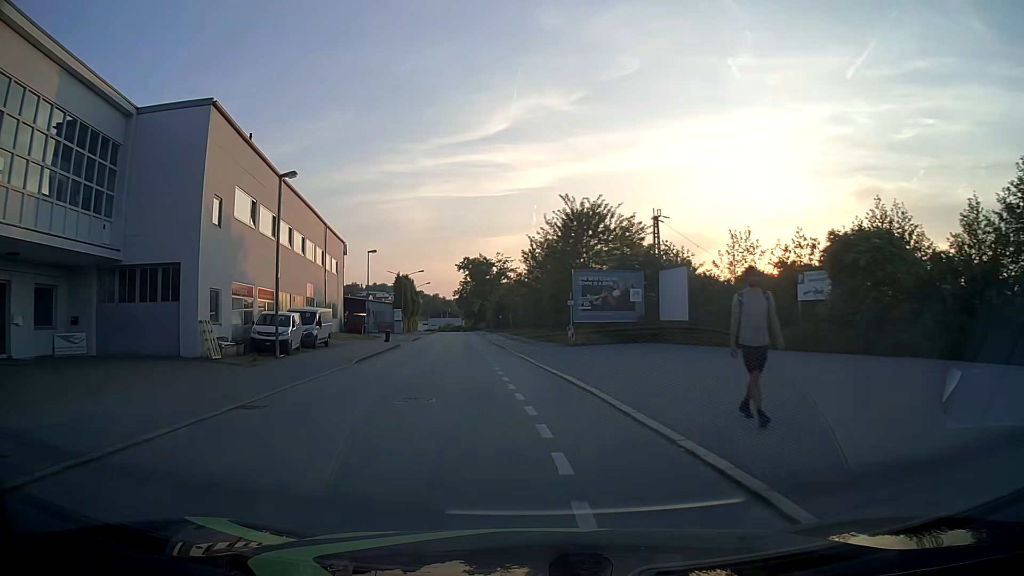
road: residential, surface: asphalt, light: Day
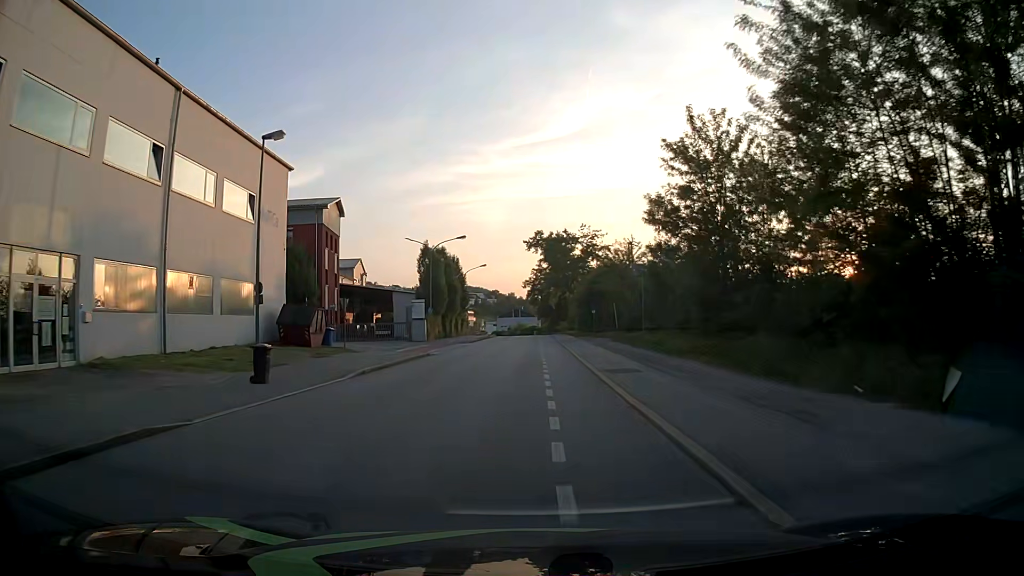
(-3.0, +37.8) m; -7°
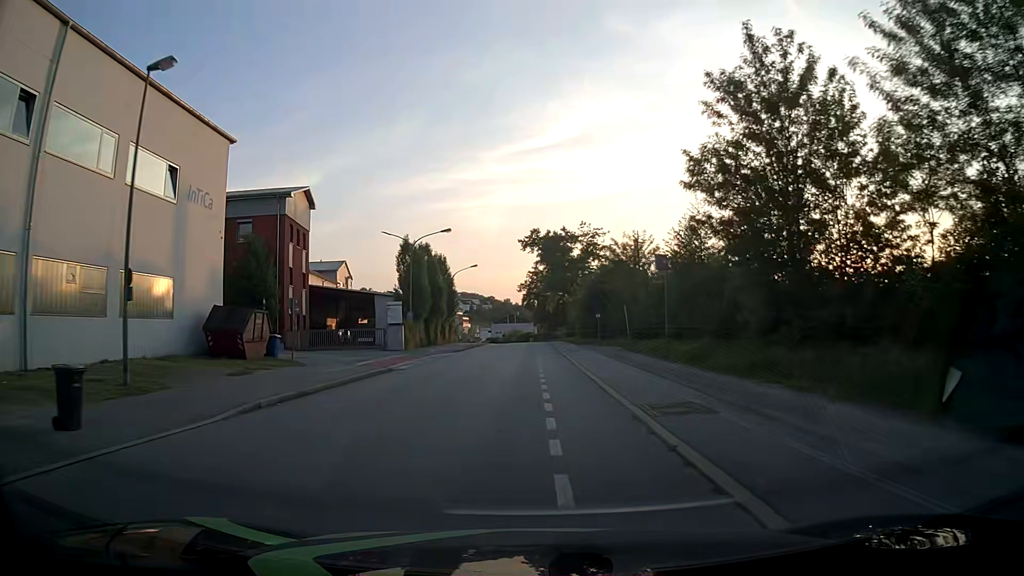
(0.0, +7.6) m; -1°
(0, +10) (0, +20) (+1, +30) (+1, +40) (+1, +50) (+1, +60) (+2, +70) (+2, +80) (+2, +90) (+1, +100) m
